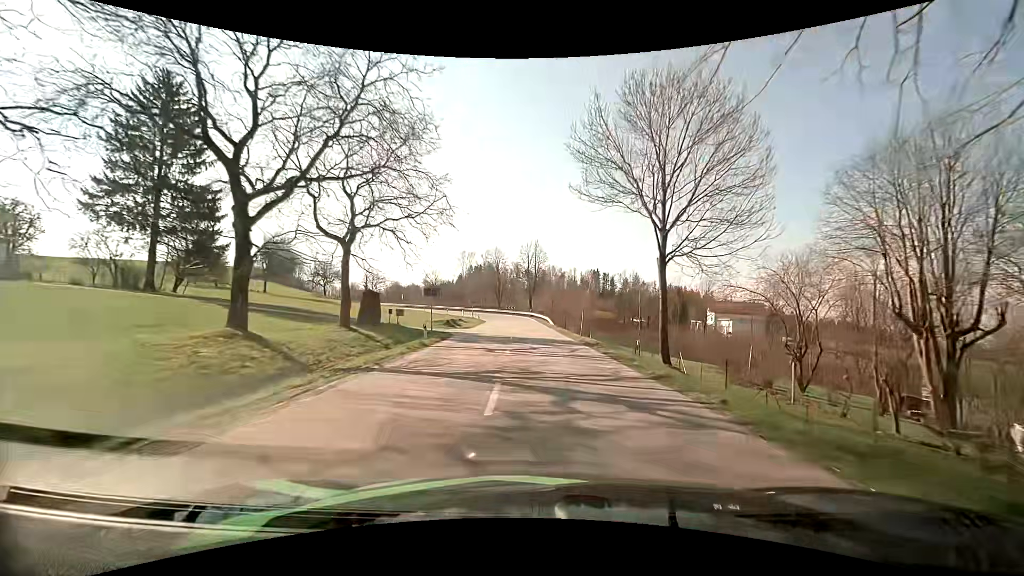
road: tertiary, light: Day
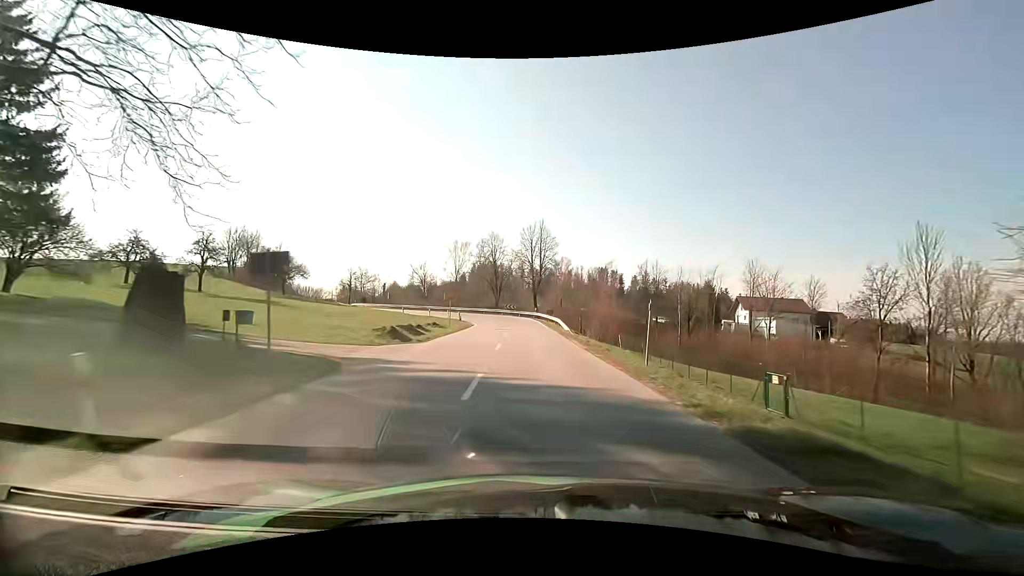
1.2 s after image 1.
(-0.1, +17.1) m; -1°
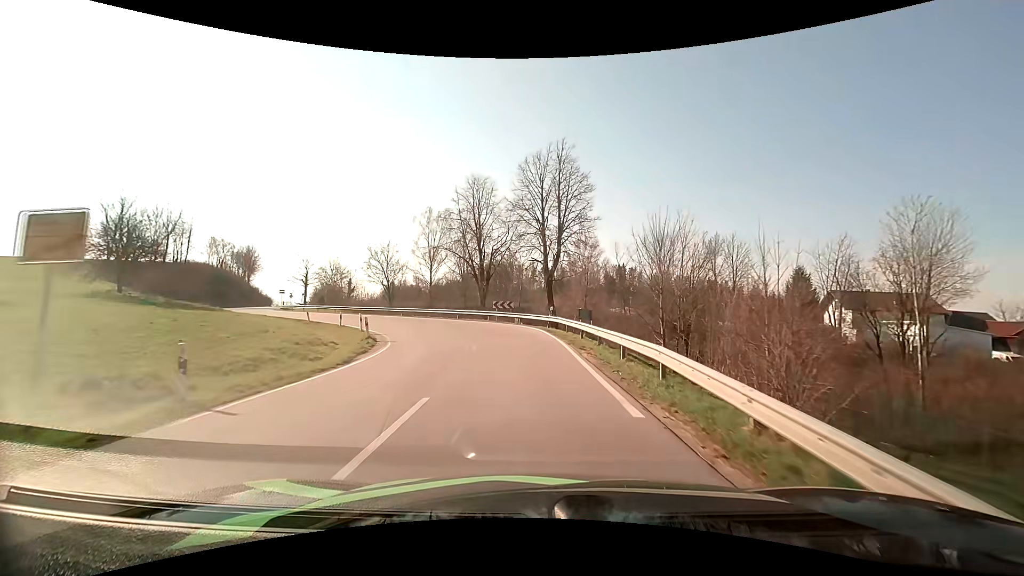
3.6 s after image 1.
(-0.3, +31.7) m; -1°
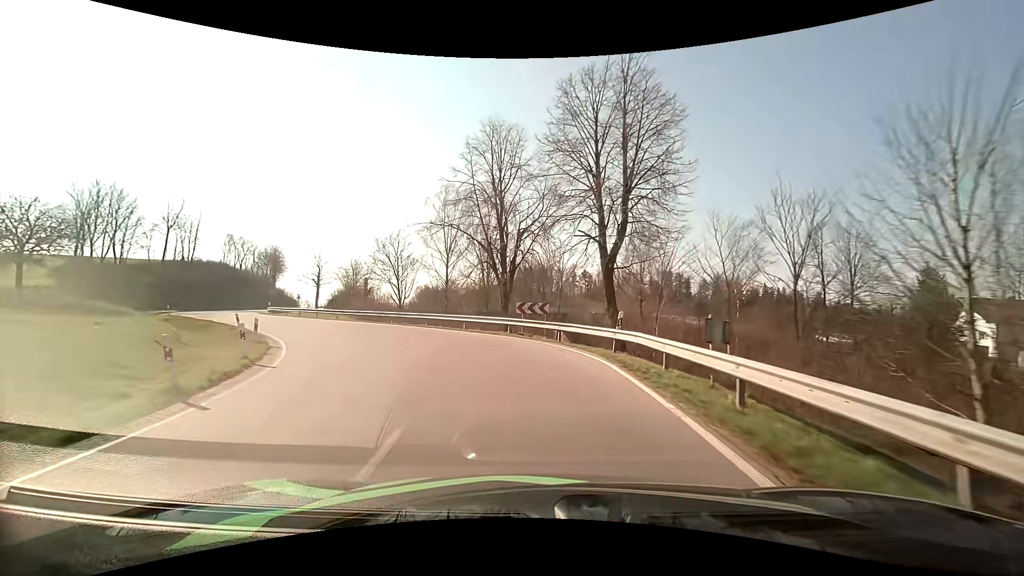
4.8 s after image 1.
(-0.3, +13.8) m; -4°
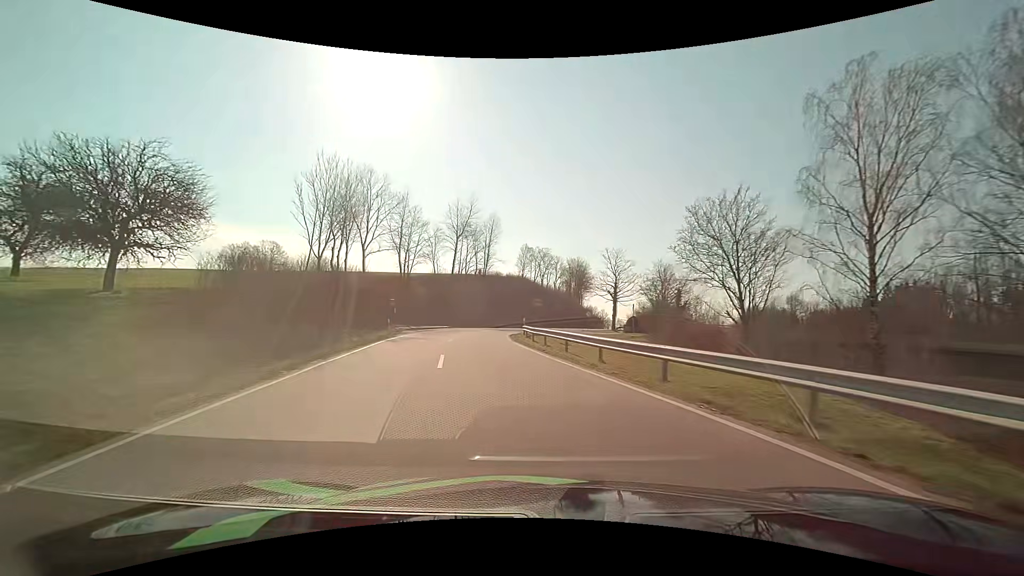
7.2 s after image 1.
(-7.3, +24.8) m; -34°
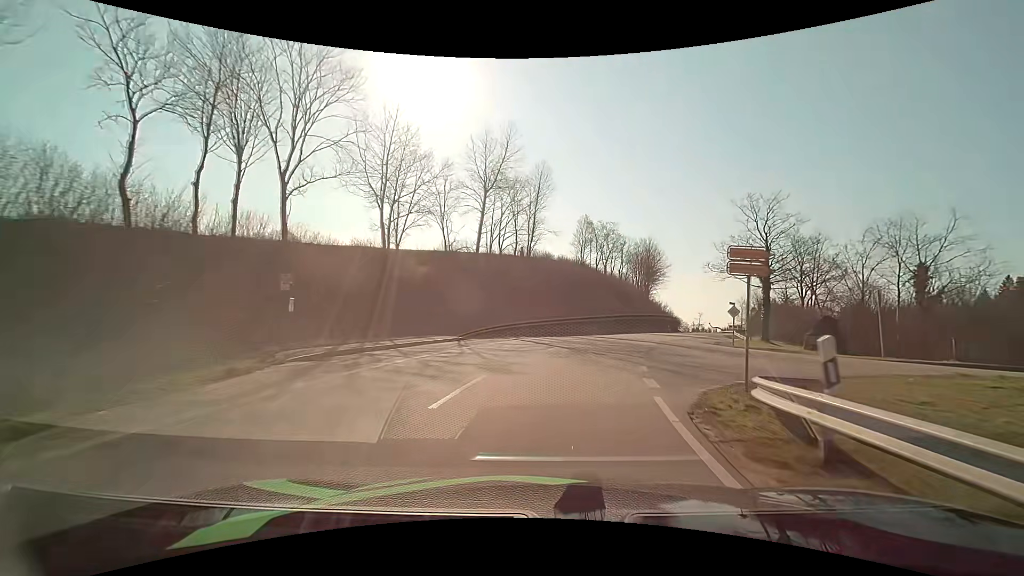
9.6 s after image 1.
(-3.5, +29.5) m; -7°
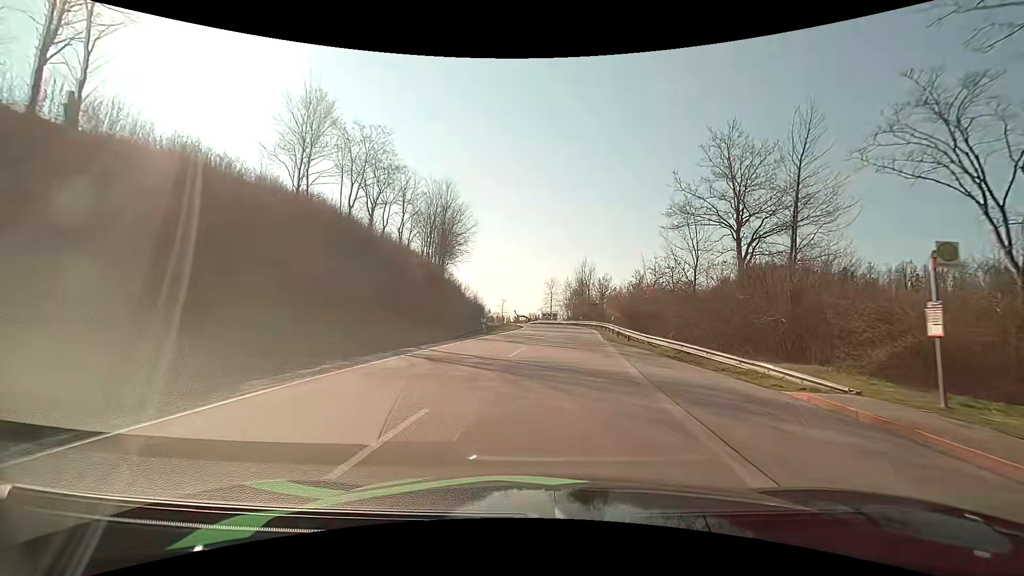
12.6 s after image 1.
(+8.2, +39.2) m; +23°
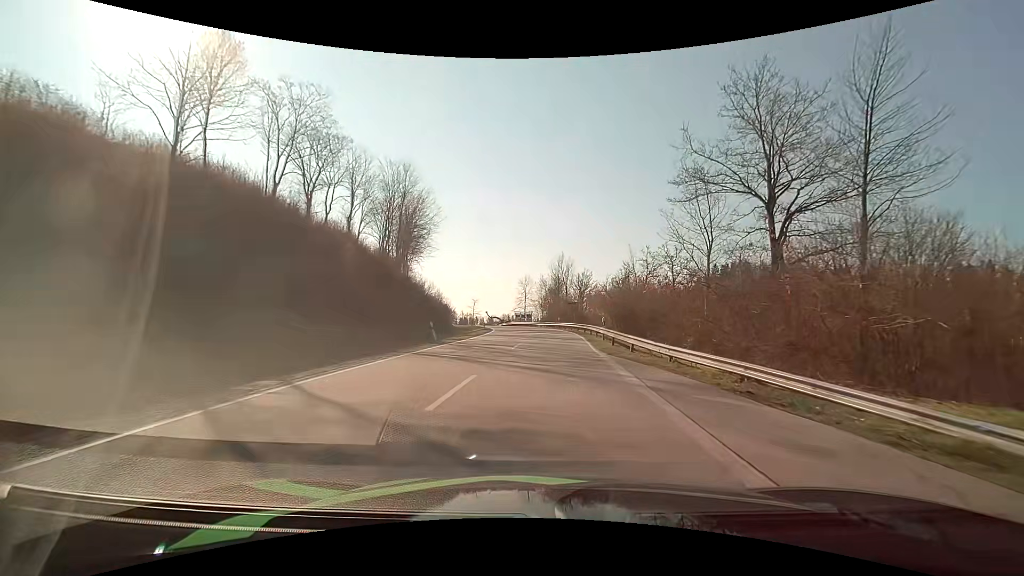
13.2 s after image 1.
(+0.2, +8.2) m; +3°
